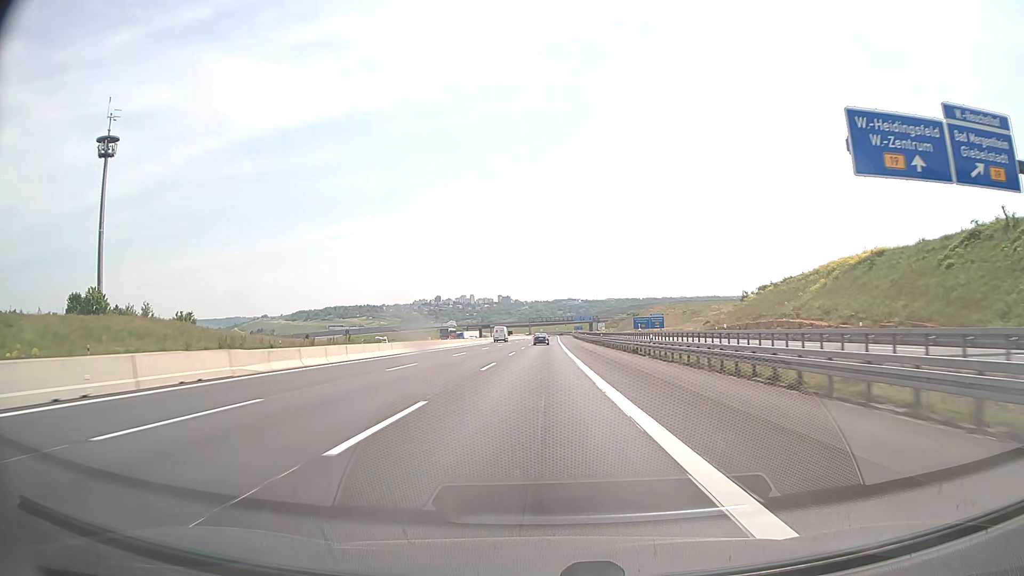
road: motorway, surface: asphalt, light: Day
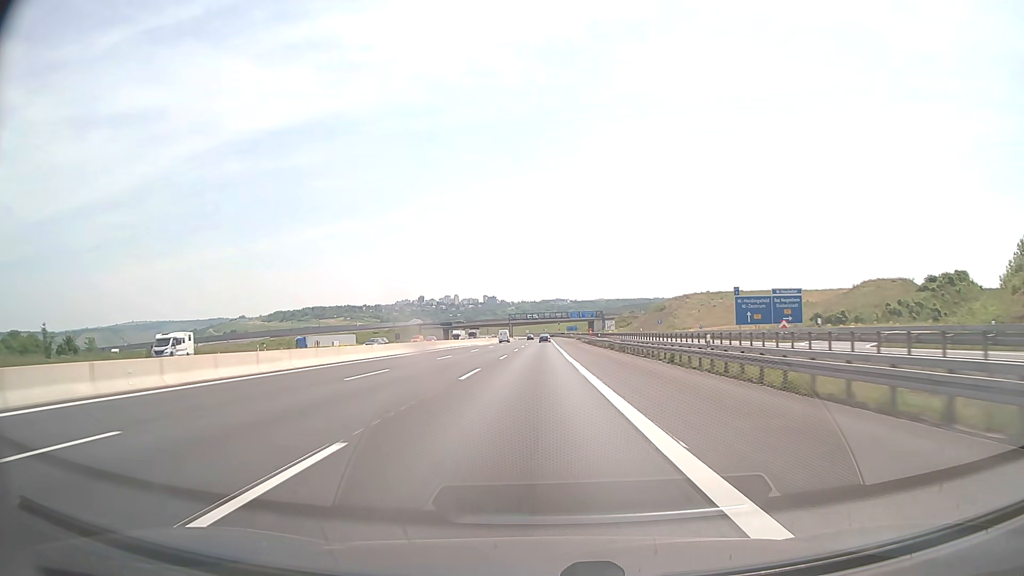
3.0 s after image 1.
(+0.8, +95.2) m; +1°
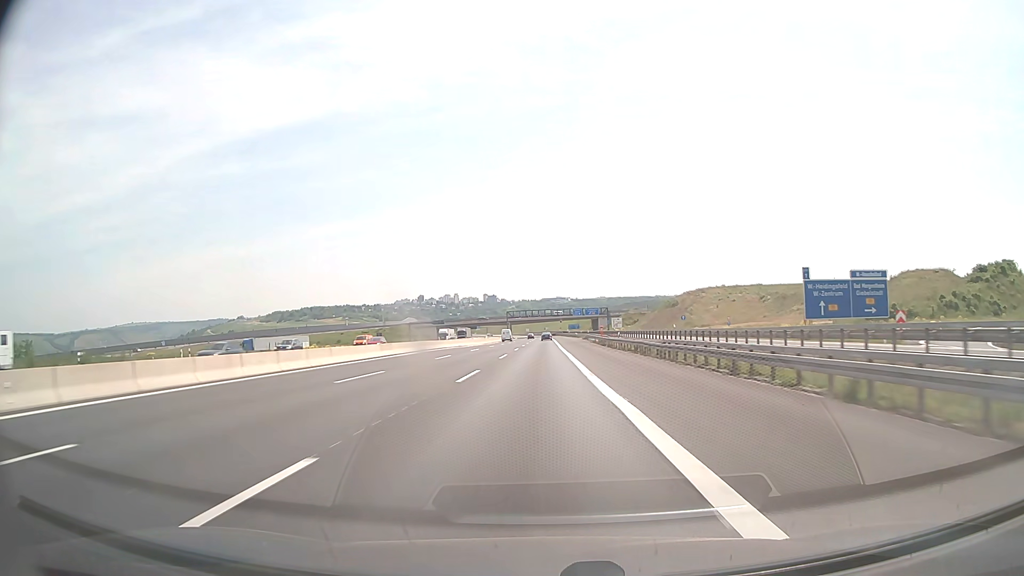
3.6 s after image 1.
(0.0, +19.1) m; 0°
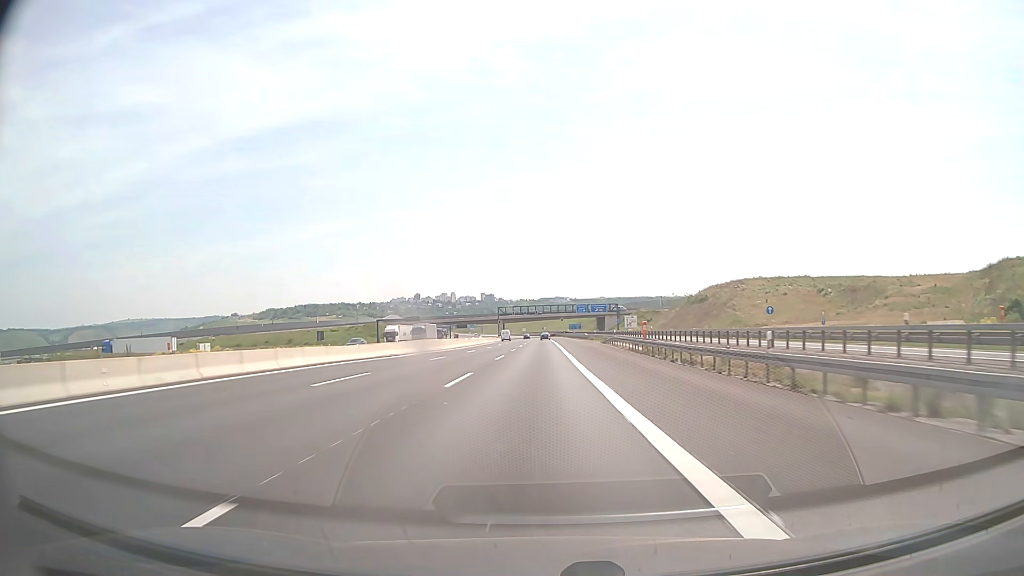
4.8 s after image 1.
(0.0, +38.1) m; 0°
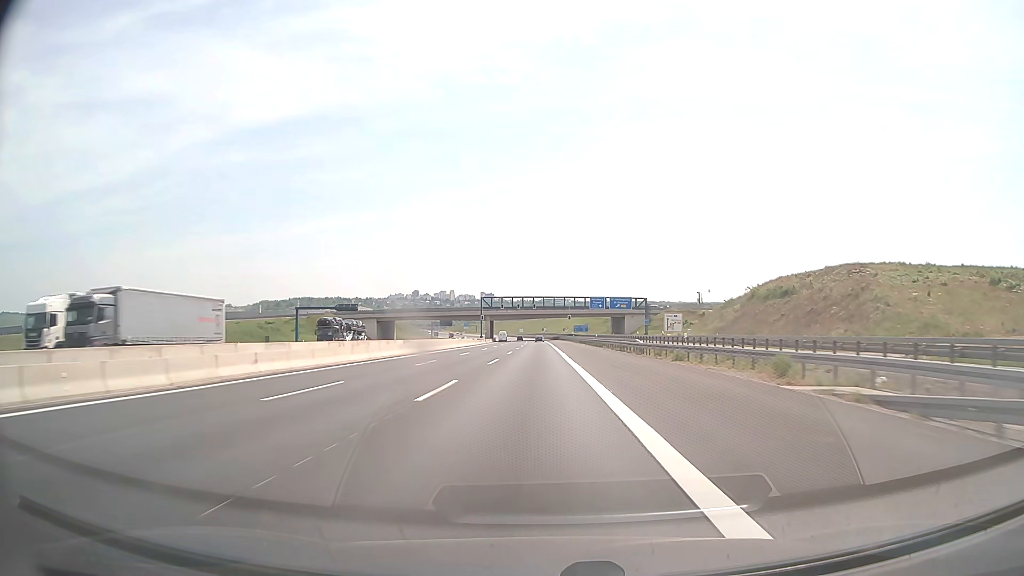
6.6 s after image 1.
(+0.1, +57.1) m; 0°
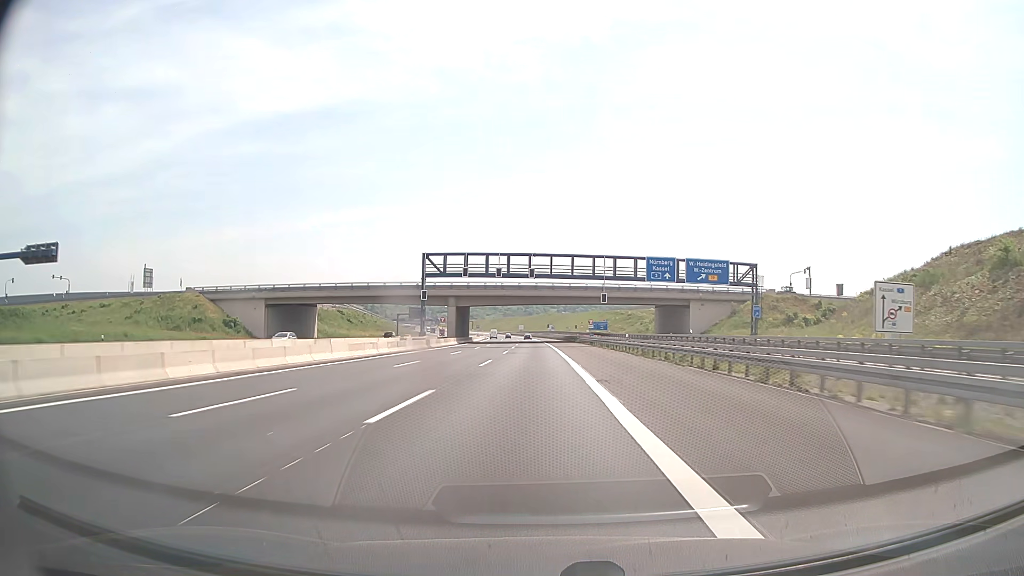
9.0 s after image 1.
(+0.1, +76.1) m; 0°
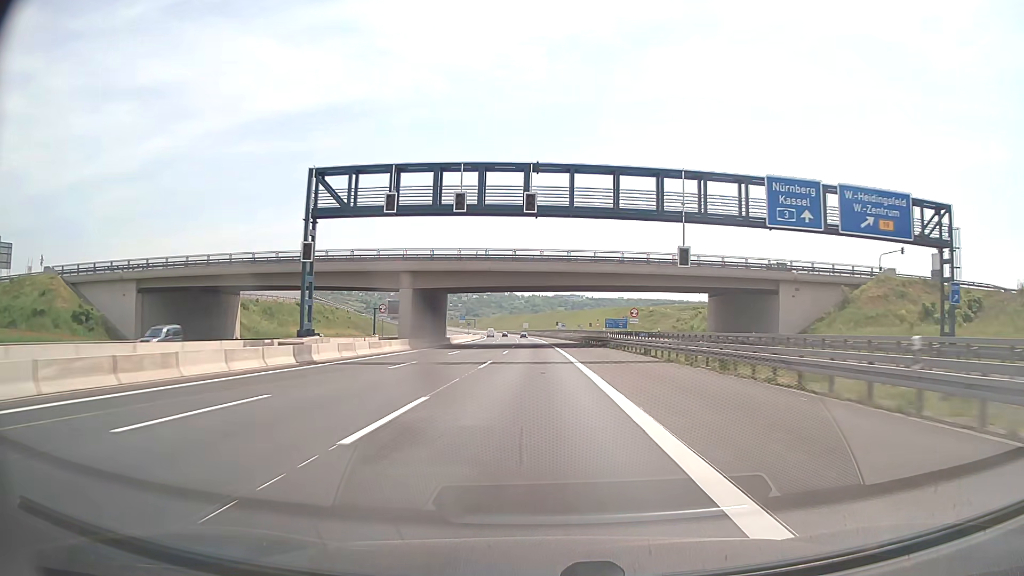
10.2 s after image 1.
(-0.2, +38.1) m; -1°
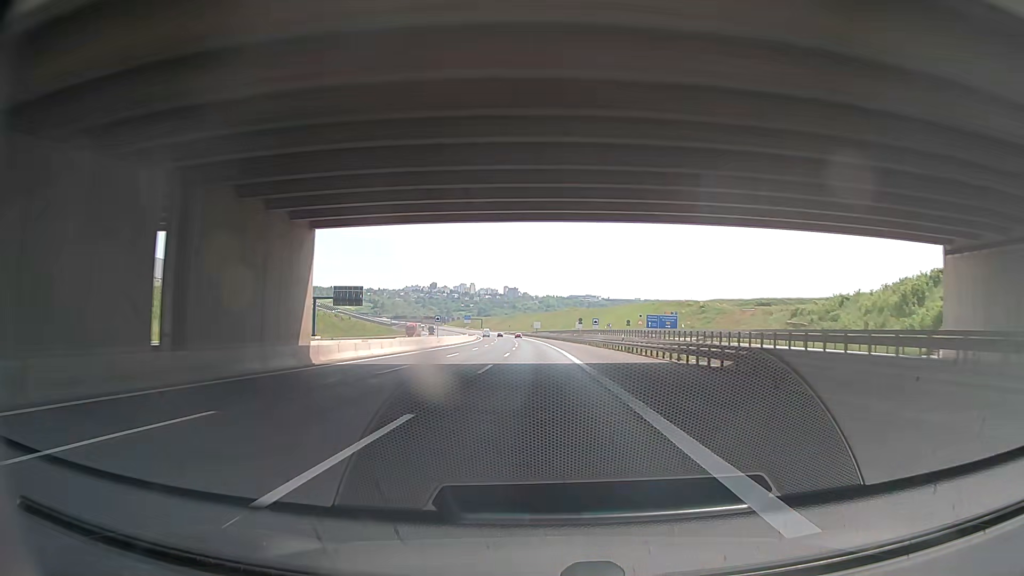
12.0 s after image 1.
(-0.5, +57.2) m; -1°
(0, +10) (0, +20) (0, +30) (0, +40) (-1, +50) (-1, +60) (-1, +70) (-2, +80) (-2, +90) (-2, +100) m
